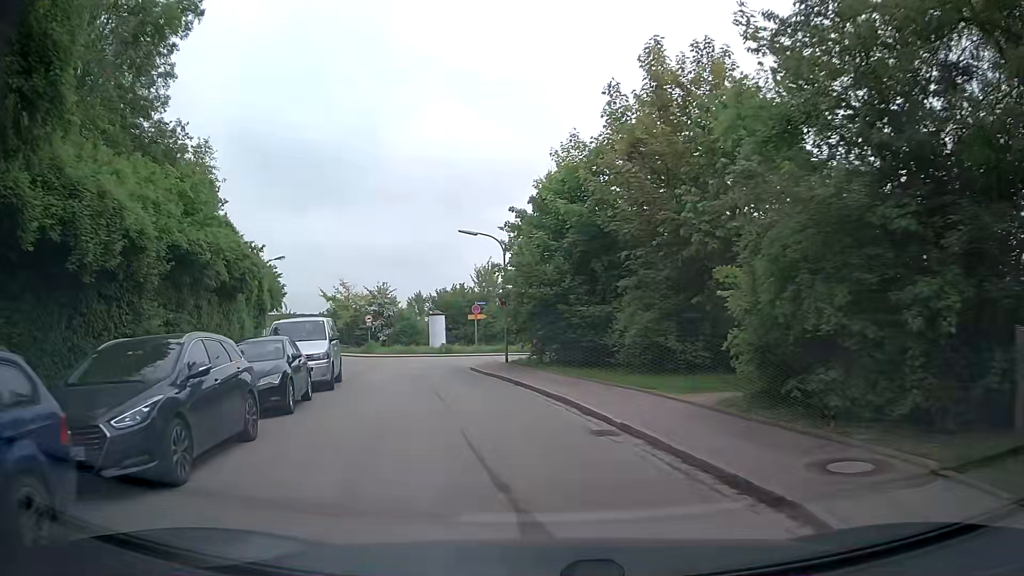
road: residential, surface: asphalt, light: Day
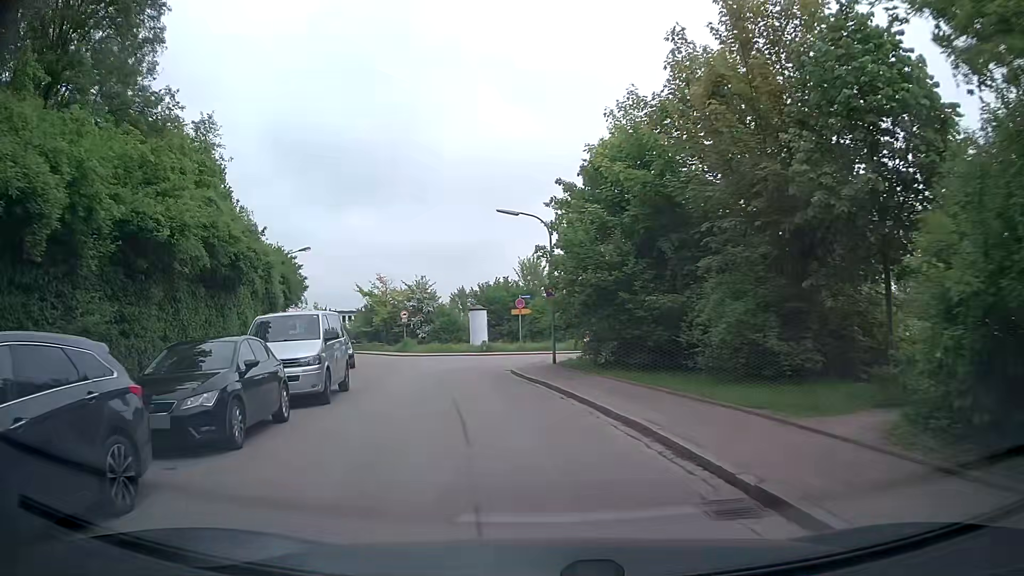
(-0.1, +4.1) m; -3°
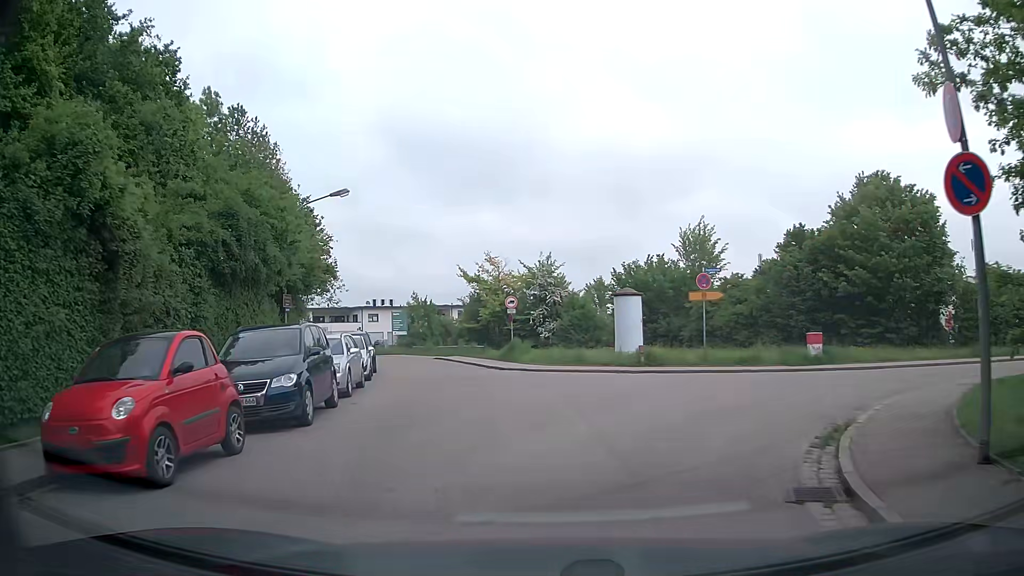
(-2.4, +18.5) m; -12°
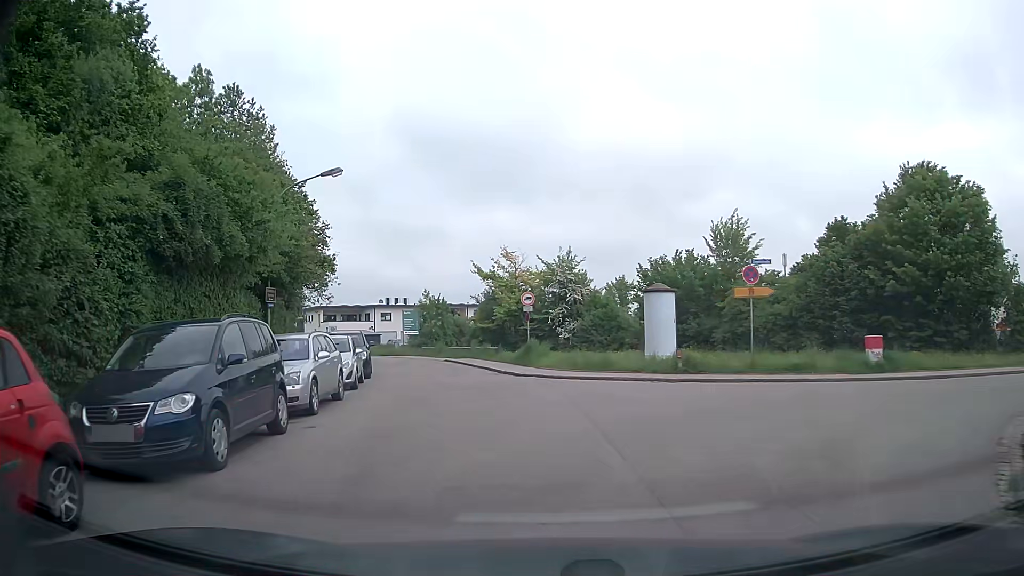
(0.0, +3.7) m; -1°
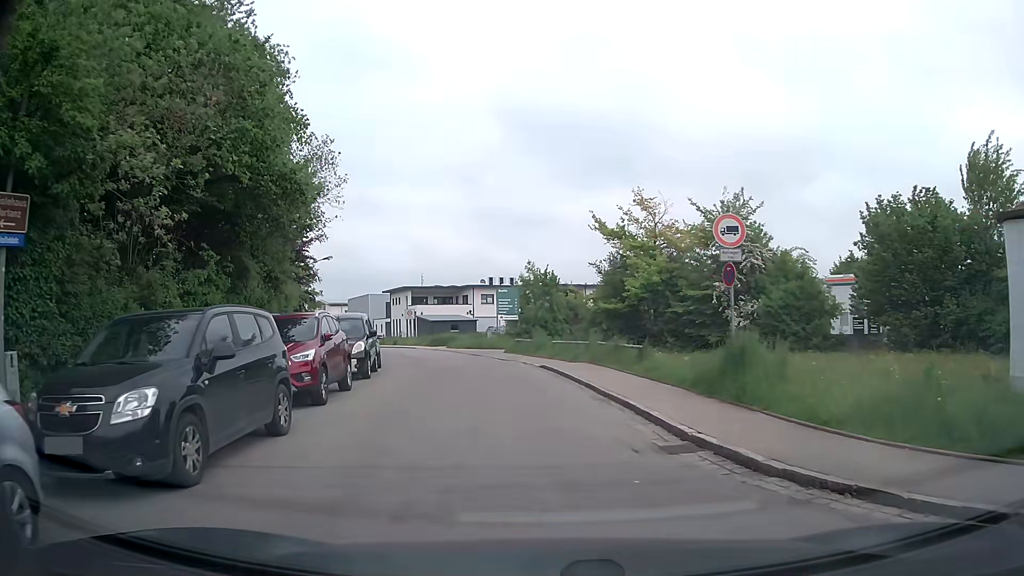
(-1.5, +17.5) m; -9°
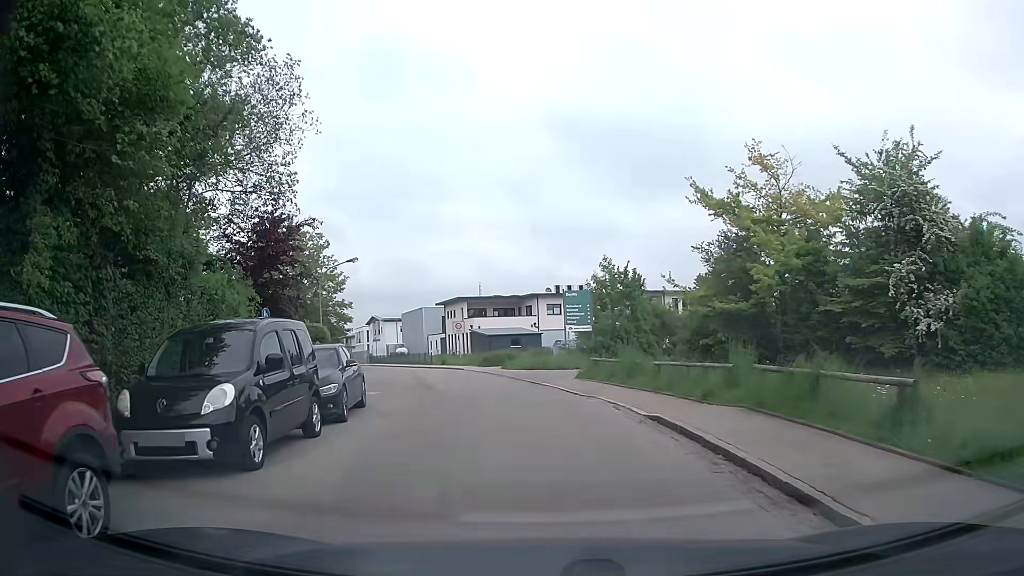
(-0.6, +10.8) m; -8°
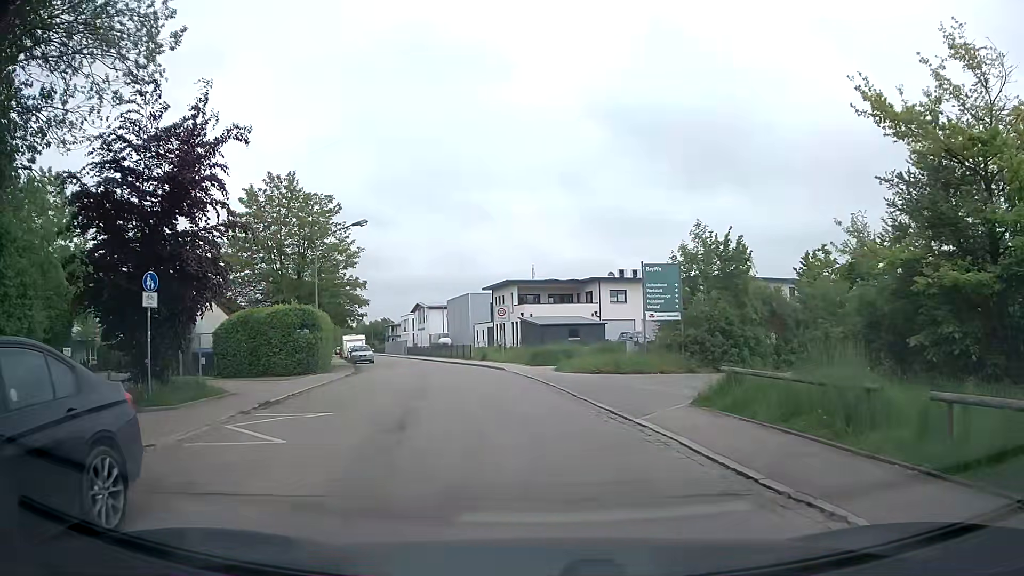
(-0.2, +11.0) m; -3°
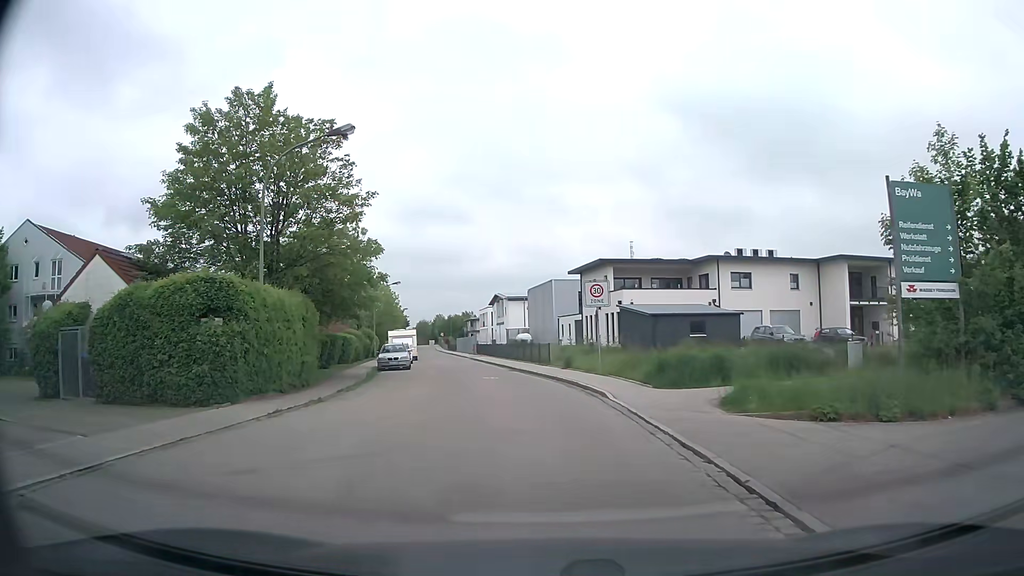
(-1.2, +15.6) m; -8°
(0, +10) (-1, +20) (-2, +30) (-4, +40) (-6, +50) (-8, +59) (-9, +69) (-11, +79) (-13, +89) (-15, +99) m
